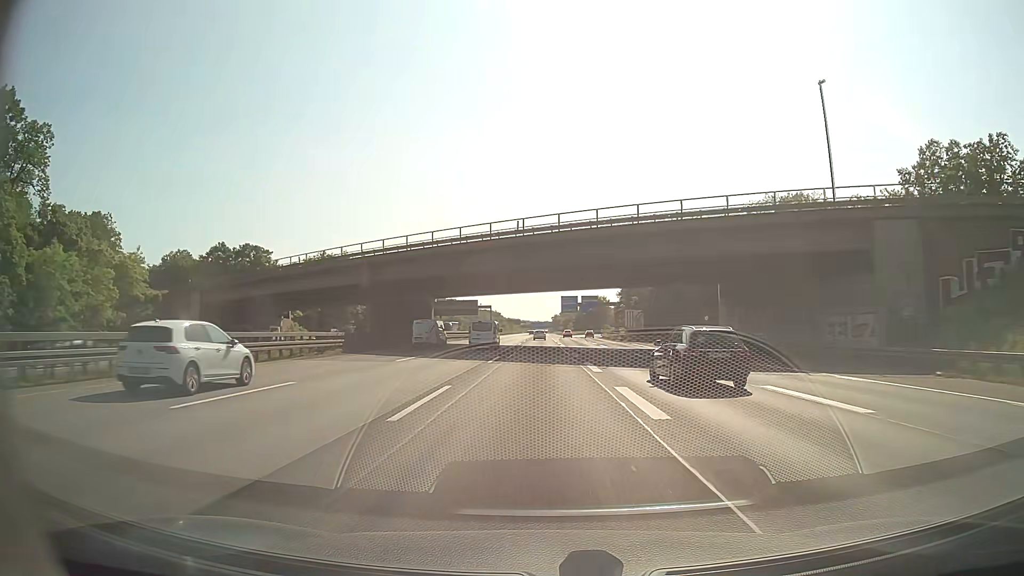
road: motorway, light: Day
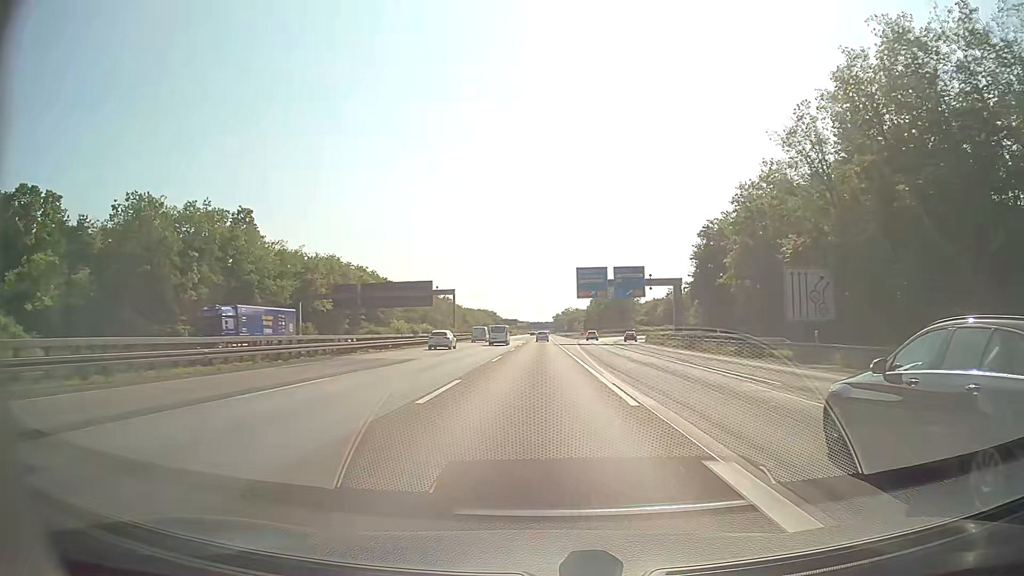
(+0.1, +69.6) m; -1°
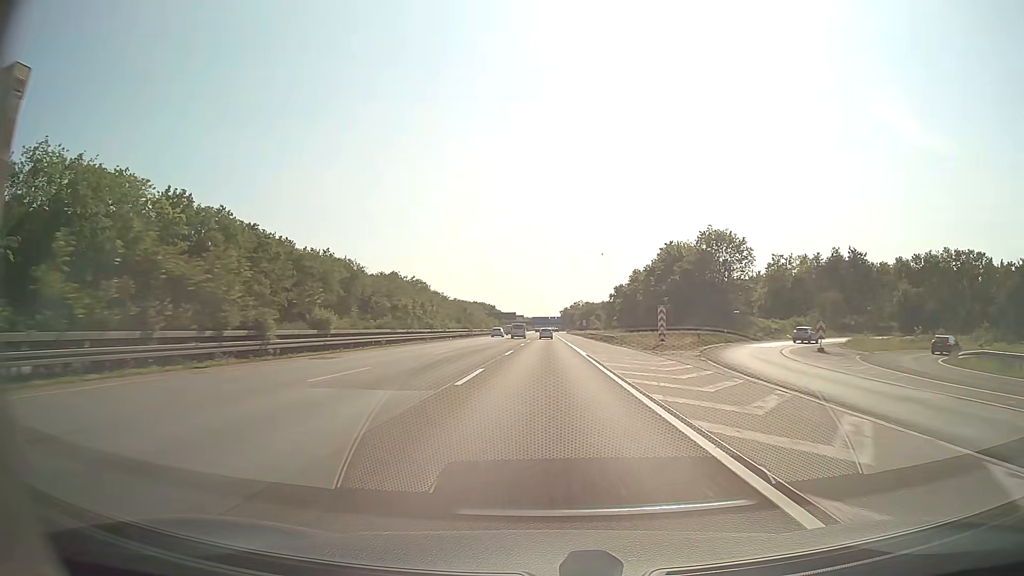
(+1.5, +87.0) m; +1°
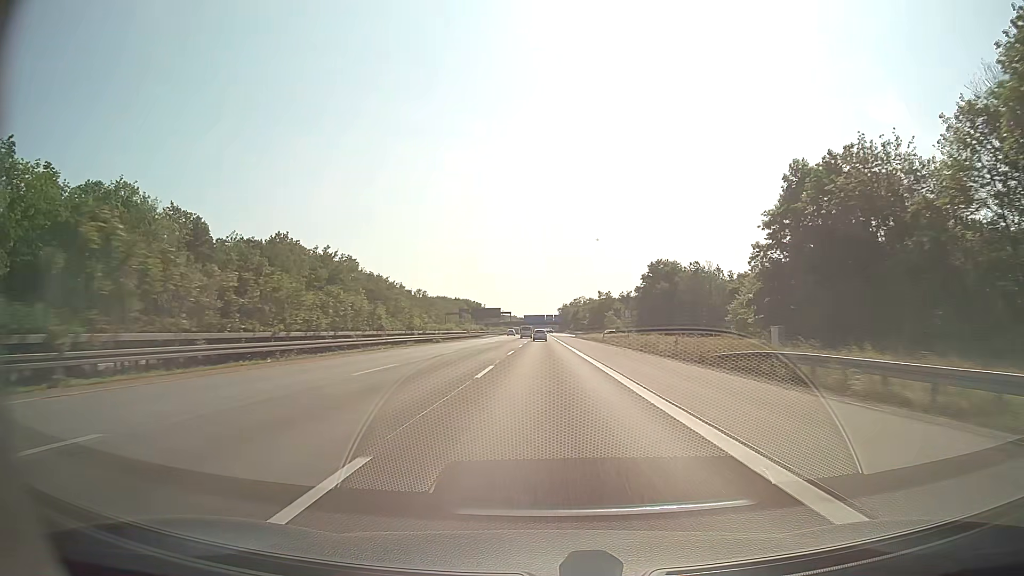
(+0.1, +87.0) m; 0°
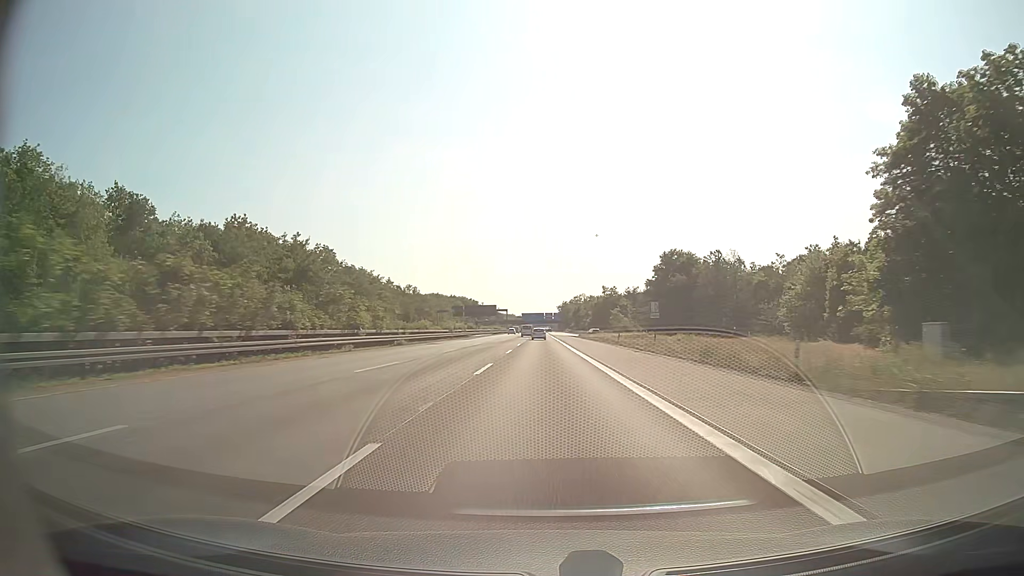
(0.0, +17.4) m; 0°
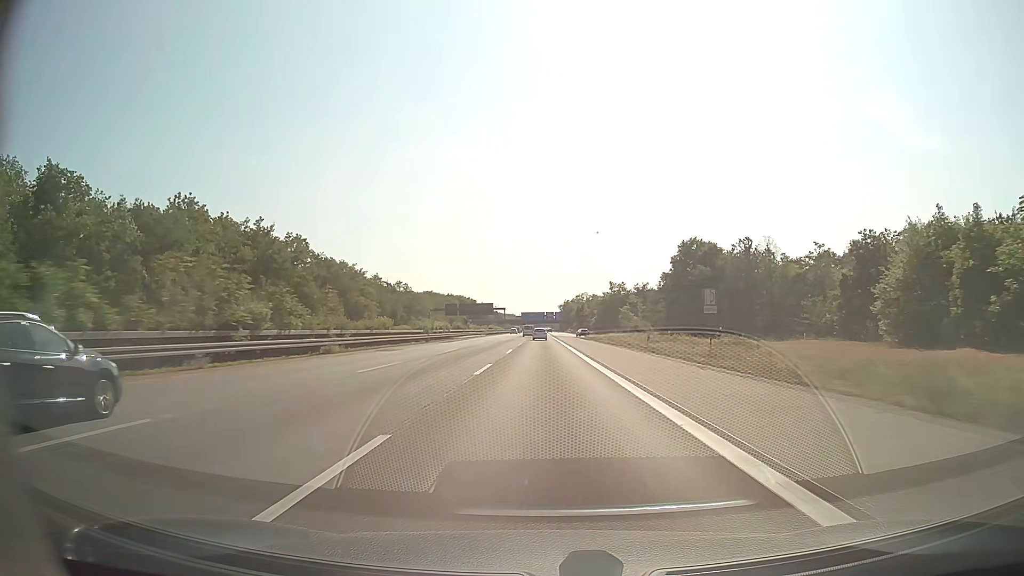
(0.0, +17.4) m; 0°
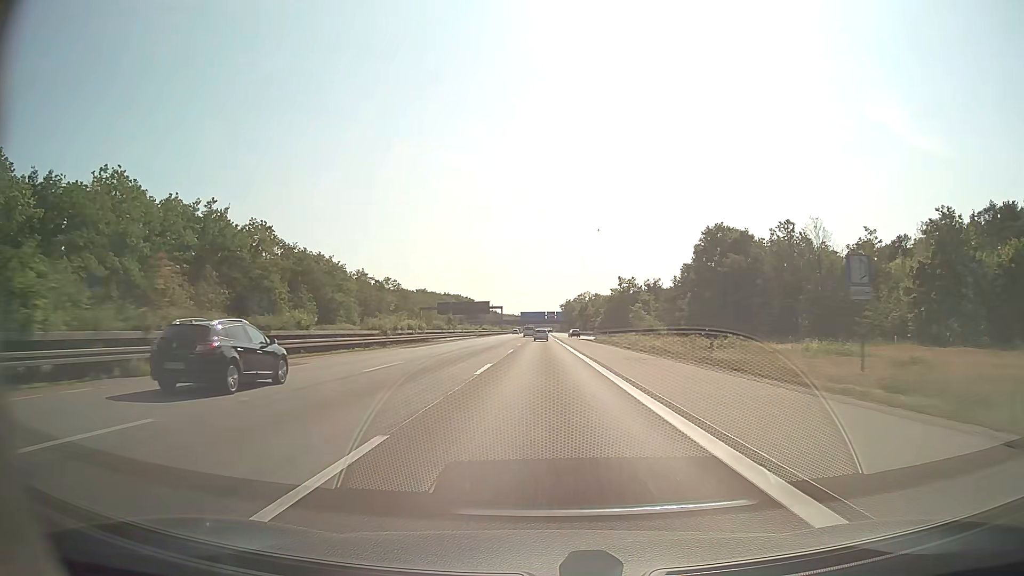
(0.0, +17.4) m; 0°
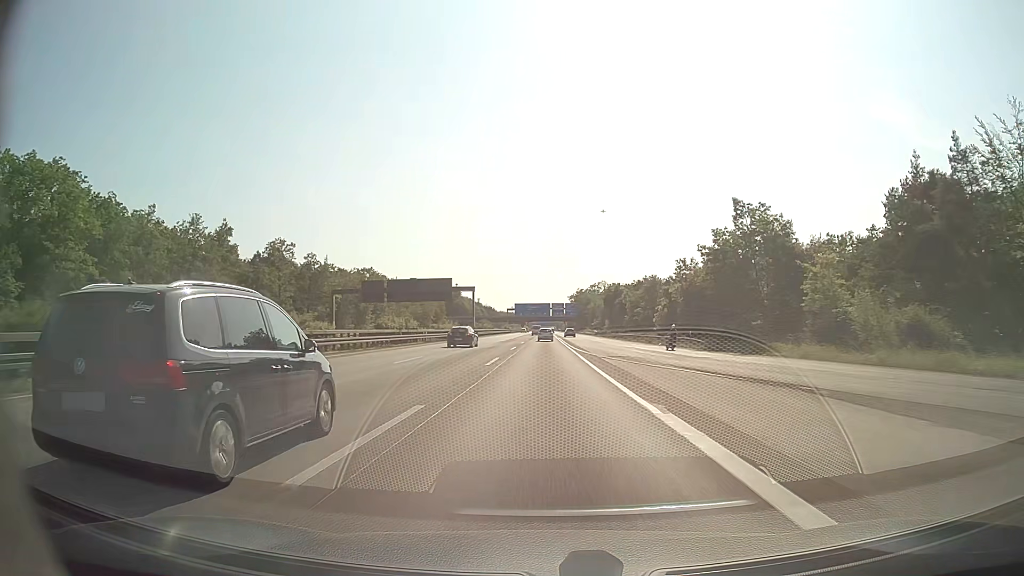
(-0.1, +87.0) m; 0°
(0, +10) (0, +20) (0, +30) (0, +40) (0, +50) (0, +60) (0, +70) (0, +80) (0, +90) (0, +100) m
